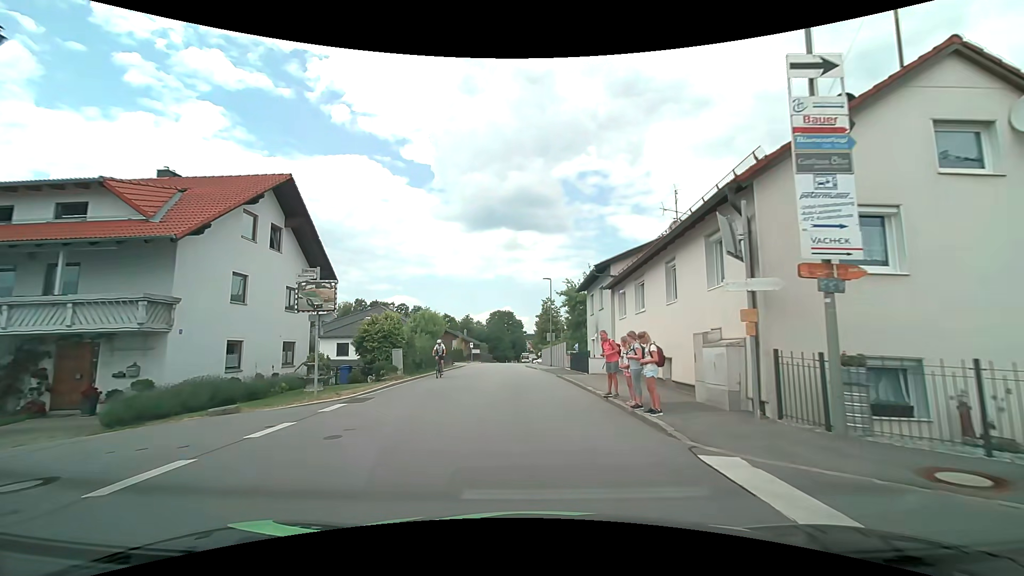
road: secondary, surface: asphalt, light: Day
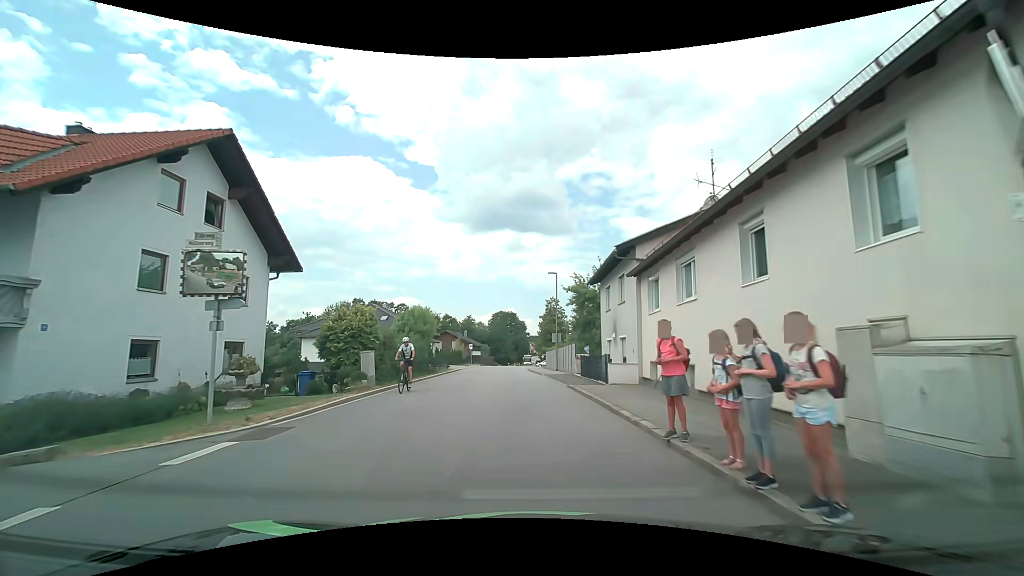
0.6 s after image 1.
(0.0, +4.9) m; 0°
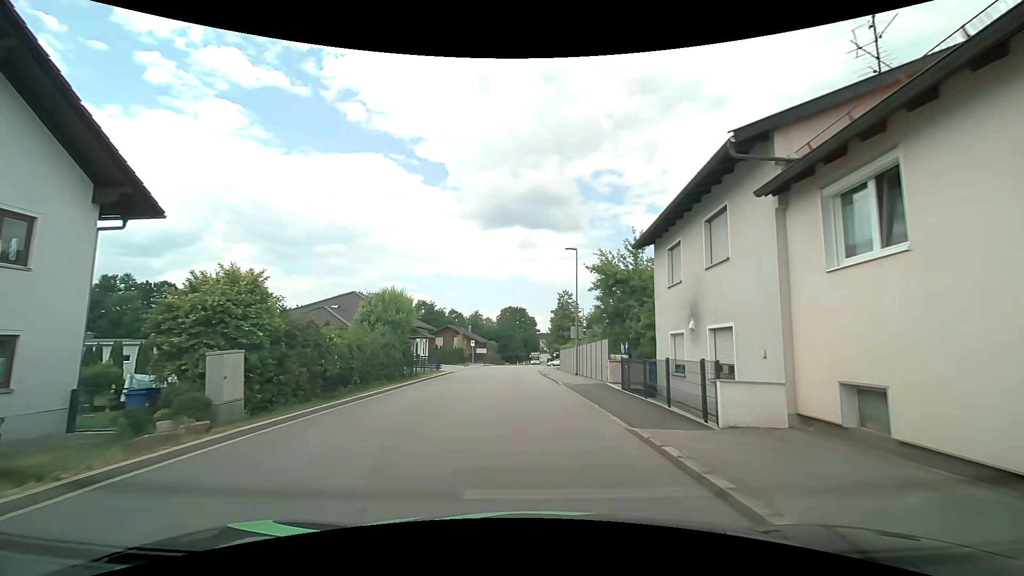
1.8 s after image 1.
(-0.1, +9.7) m; 0°
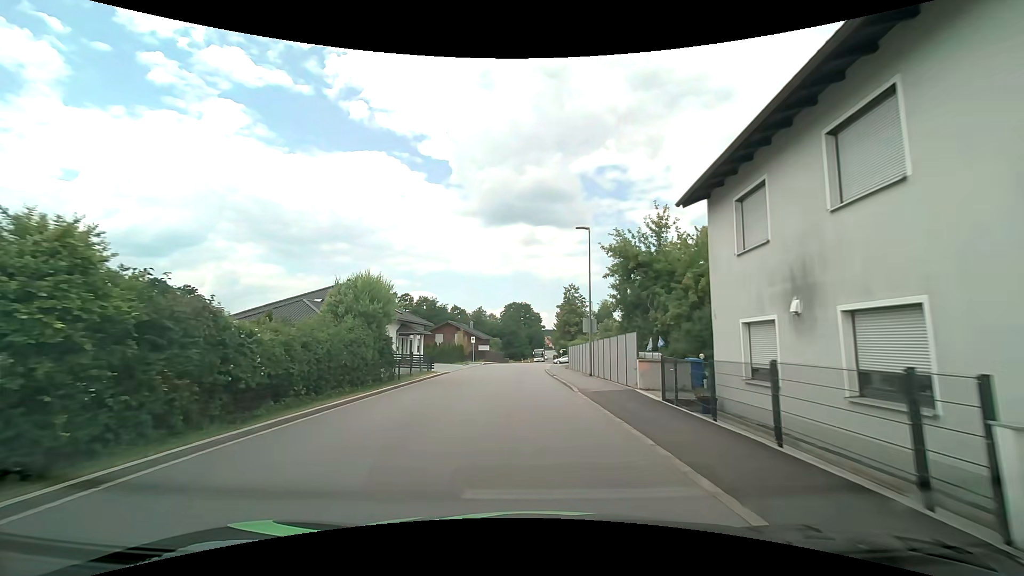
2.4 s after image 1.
(-0.1, +4.9) m; -1°
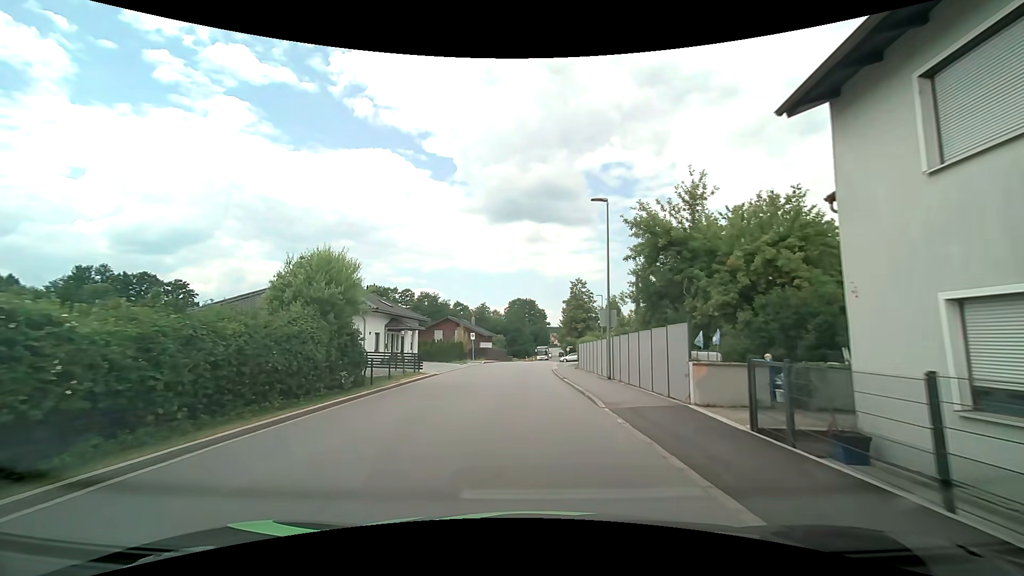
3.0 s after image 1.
(0.0, +5.0) m; -1°
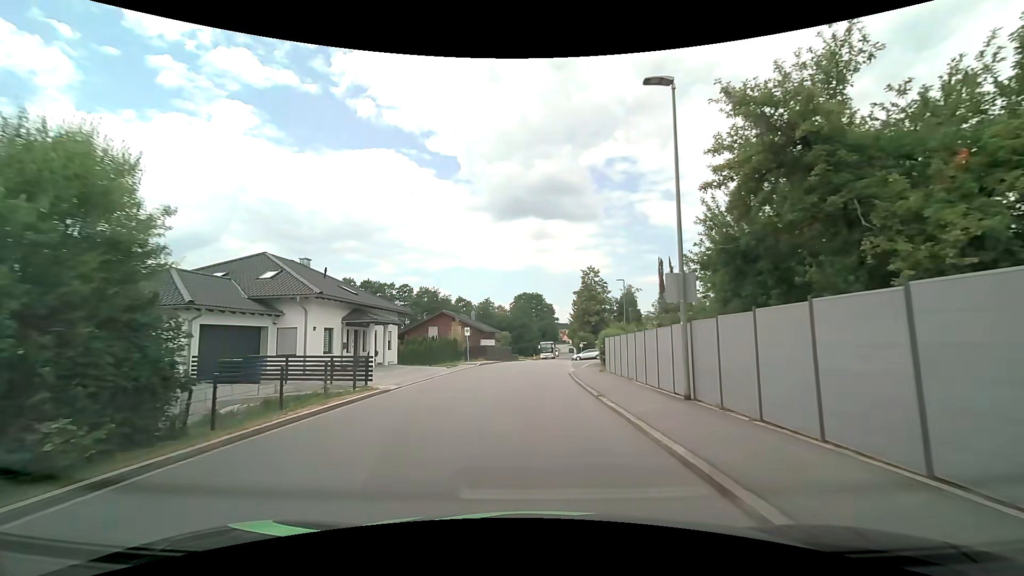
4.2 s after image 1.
(0.0, +10.3) m; 0°
